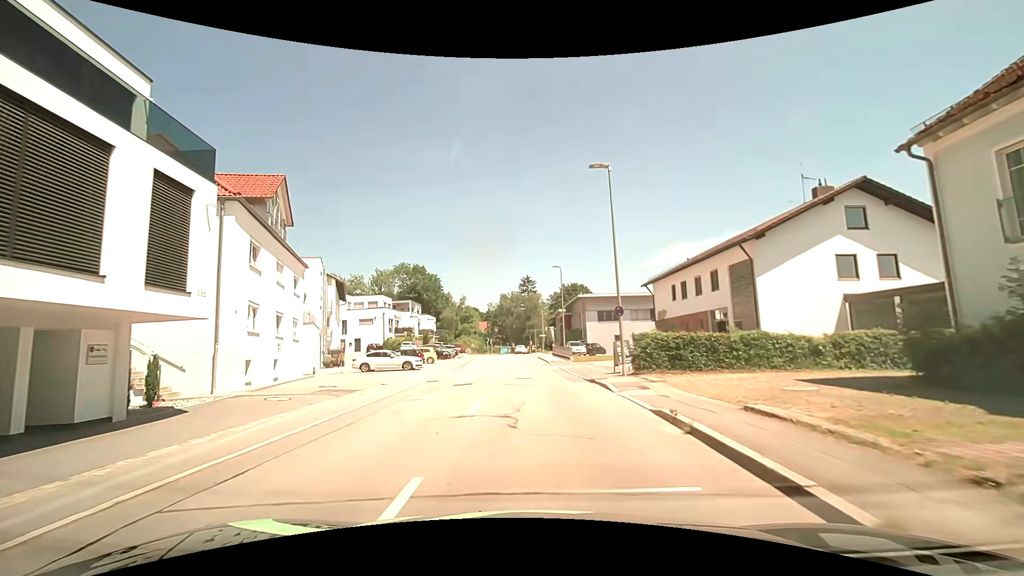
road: tertiary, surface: asphalt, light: Day
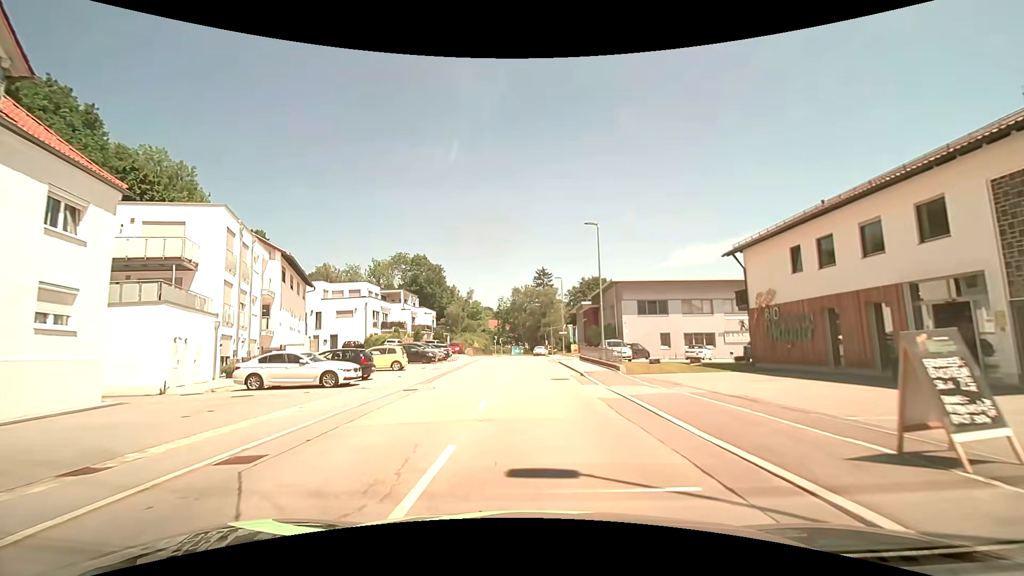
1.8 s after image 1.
(-0.5, +15.9) m; -2°
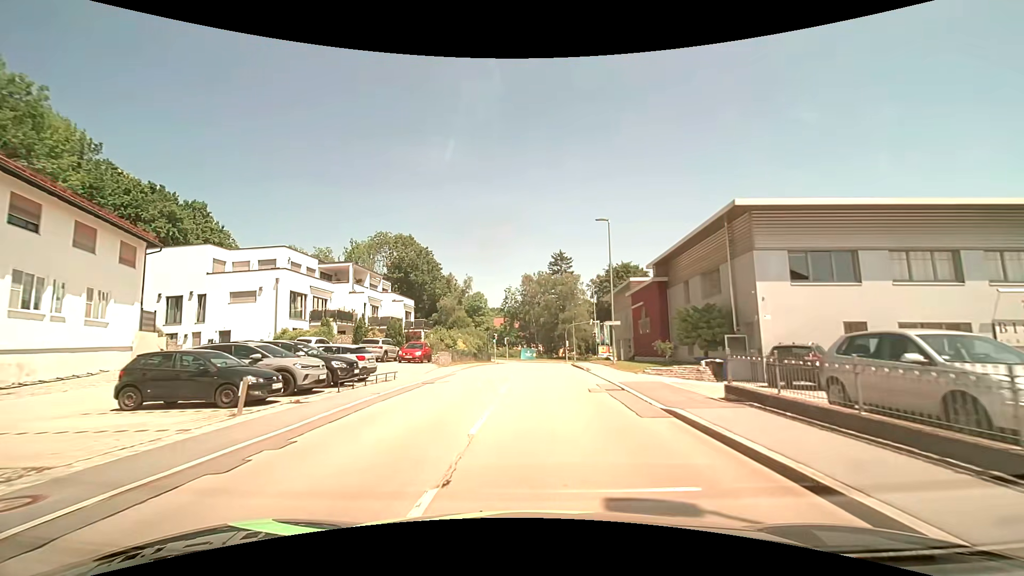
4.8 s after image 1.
(-0.5, +26.4) m; -2°
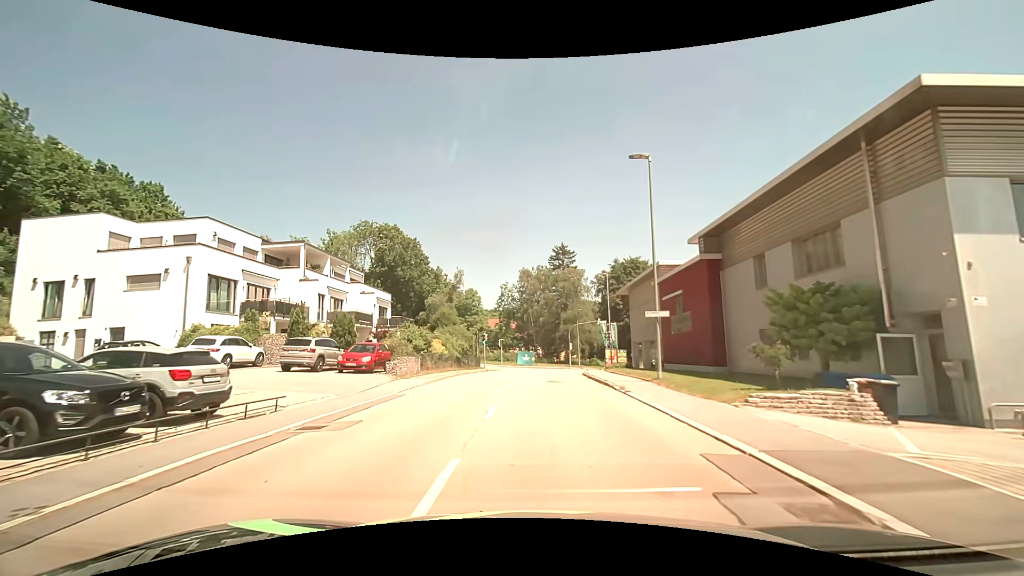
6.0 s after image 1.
(+0.1, +10.3) m; +1°
